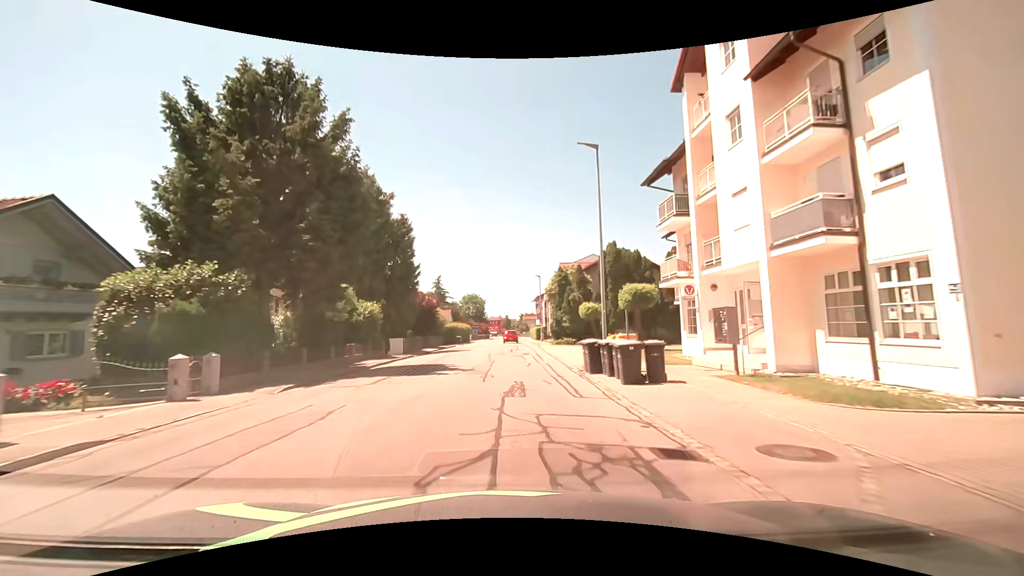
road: unclassified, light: Day
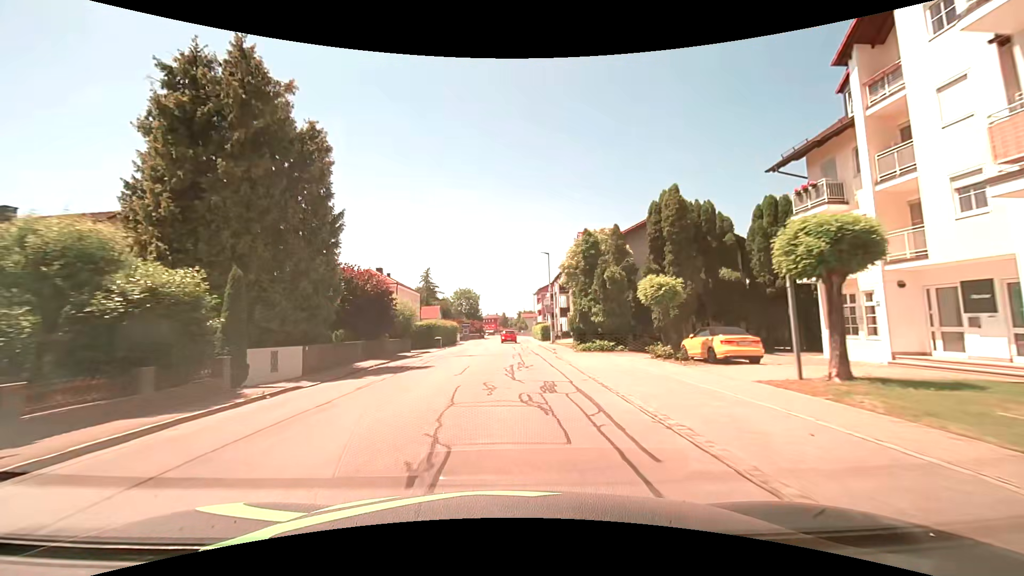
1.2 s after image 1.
(+0.1, +17.5) m; +1°
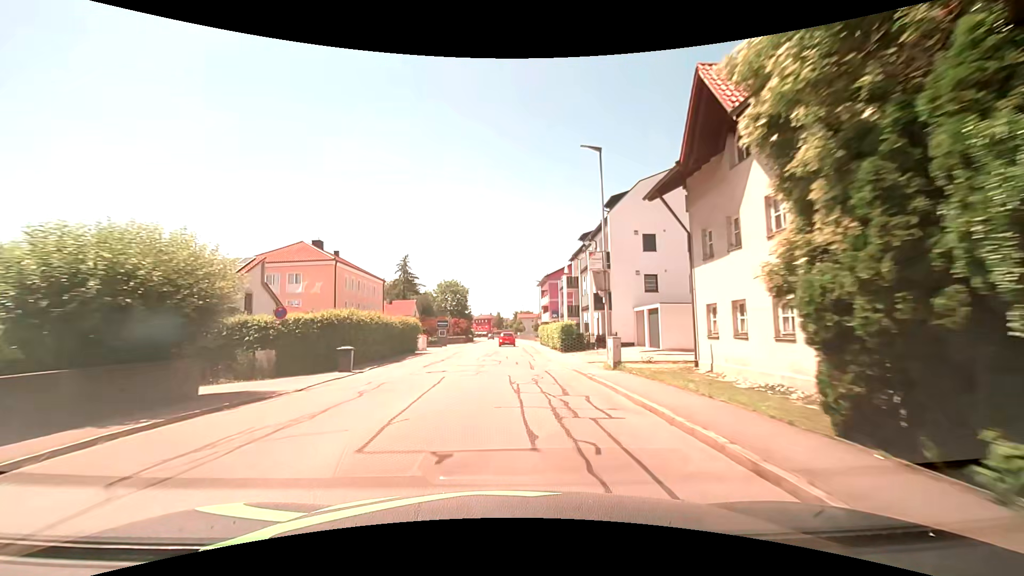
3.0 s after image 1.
(-0.2, +26.7) m; 0°
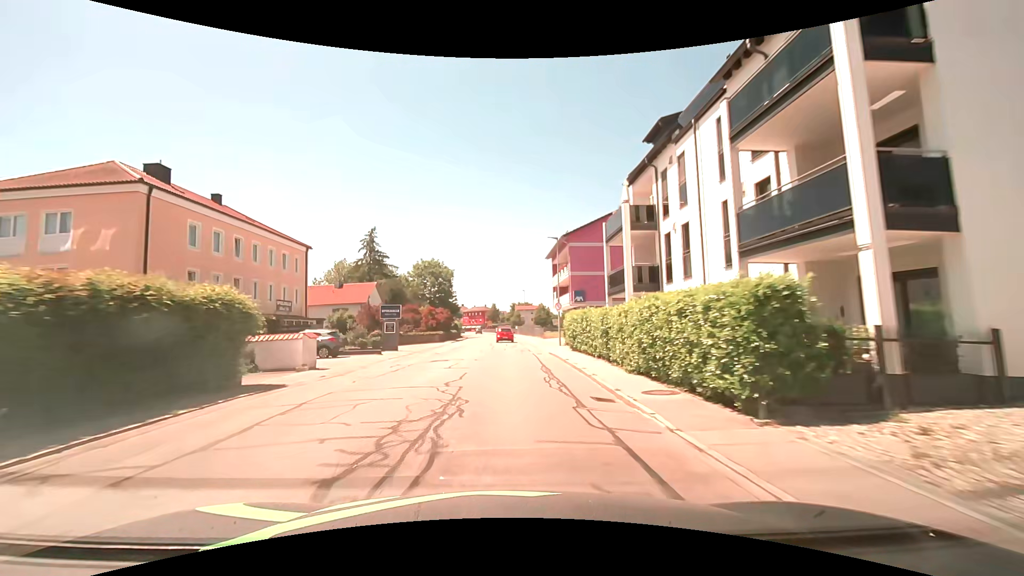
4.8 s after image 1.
(+0.2, +27.0) m; +1°
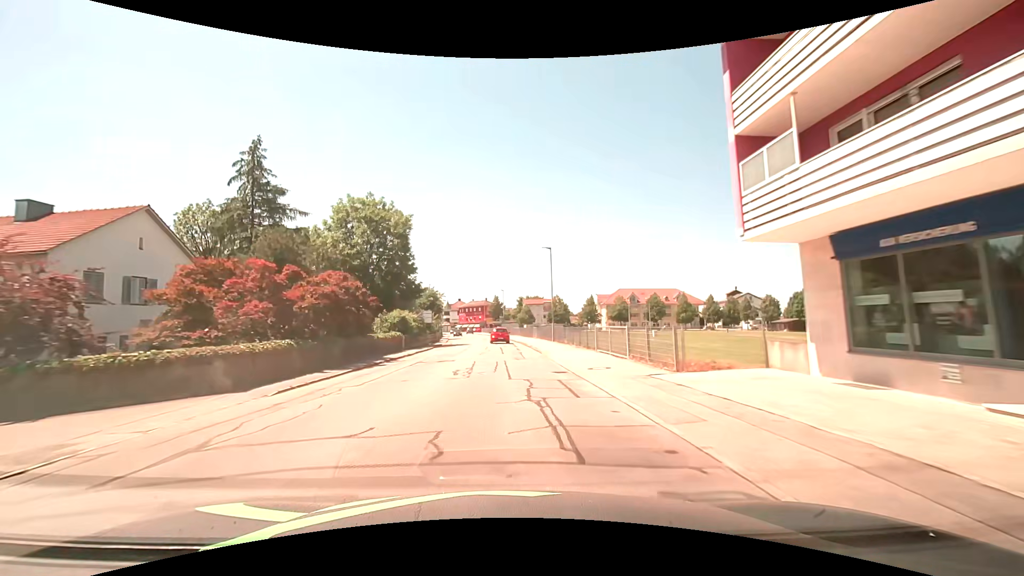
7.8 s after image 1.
(-0.3, +45.5) m; -1°
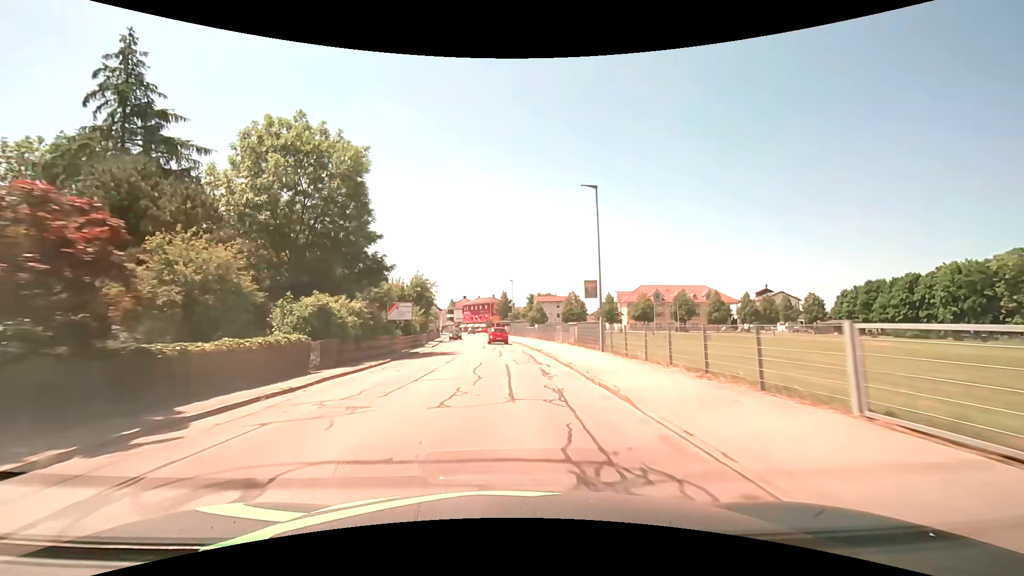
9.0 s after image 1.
(-0.1, +18.3) m; -1°
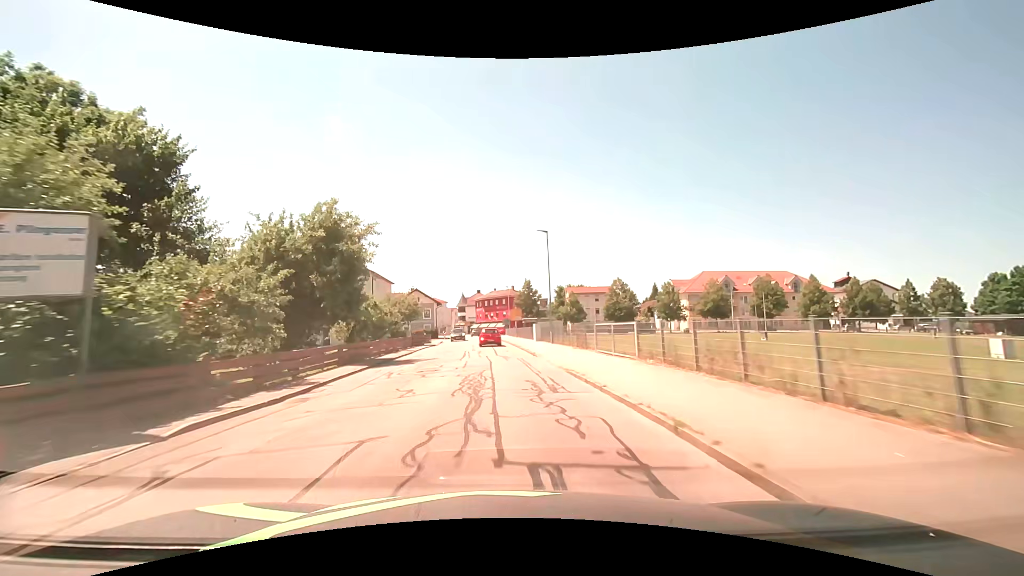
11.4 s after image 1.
(-0.8, +36.4) m; -2°
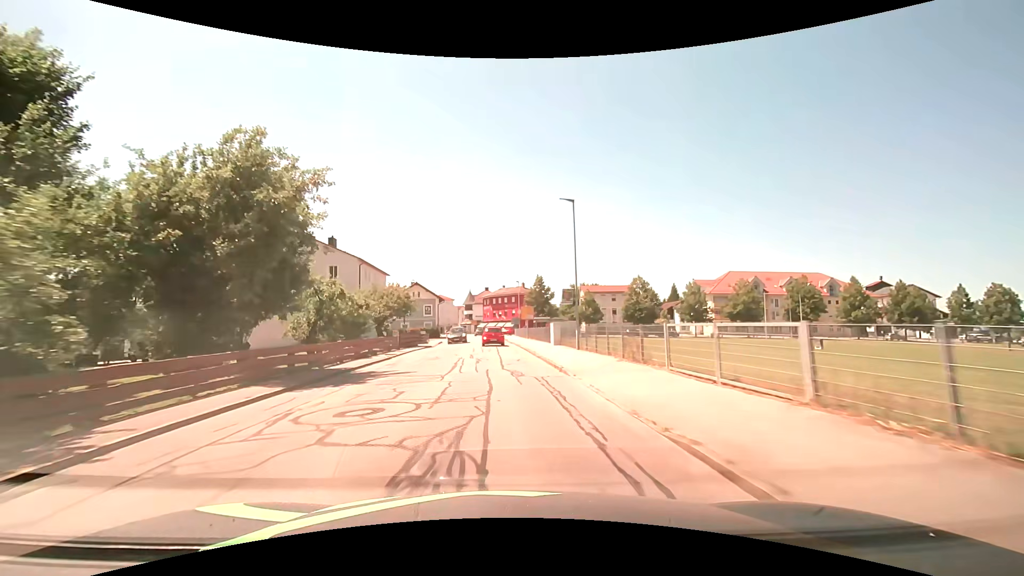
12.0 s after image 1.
(-0.2, +9.1) m; -1°
(0, +10) (0, +20) (-1, +30) (-1, +40) (-1, +50) (-2, +60) (-2, +70) (-3, +80) (-3, +90) (-5, +100) m
